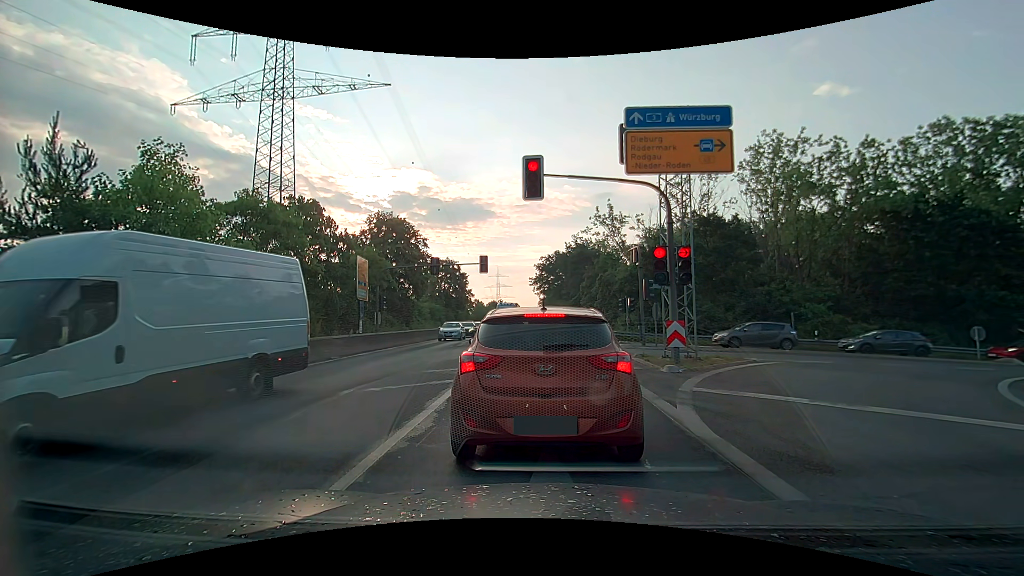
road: secondary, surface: asphalt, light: Day
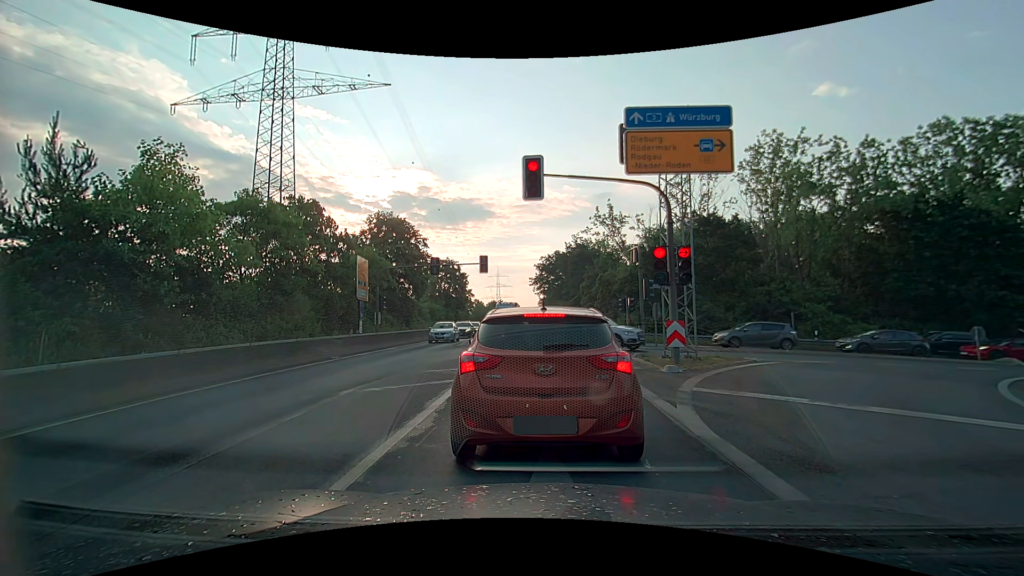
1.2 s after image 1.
(0.0, 0.0) m; 0°
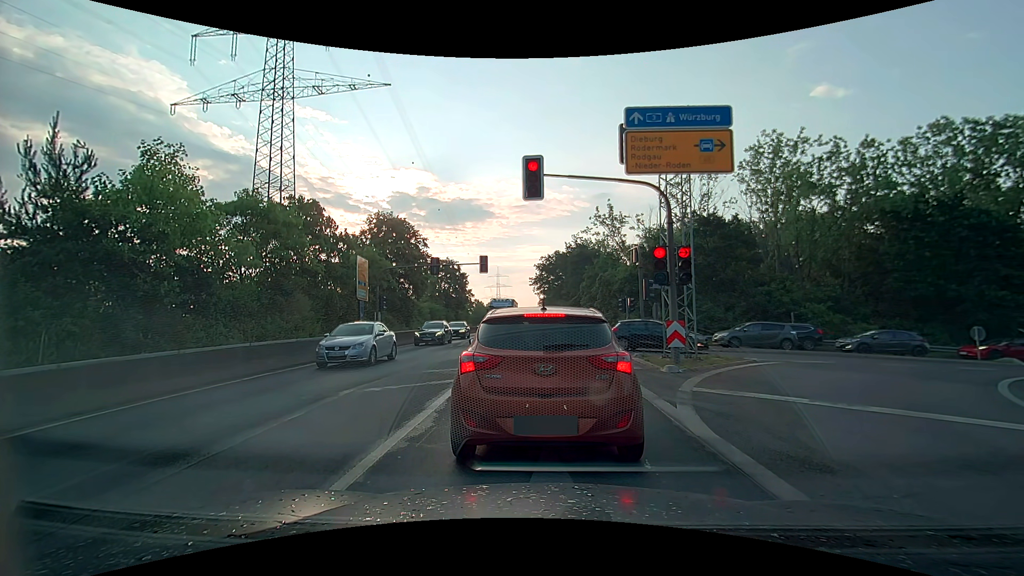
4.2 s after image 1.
(0.0, 0.0) m; 0°
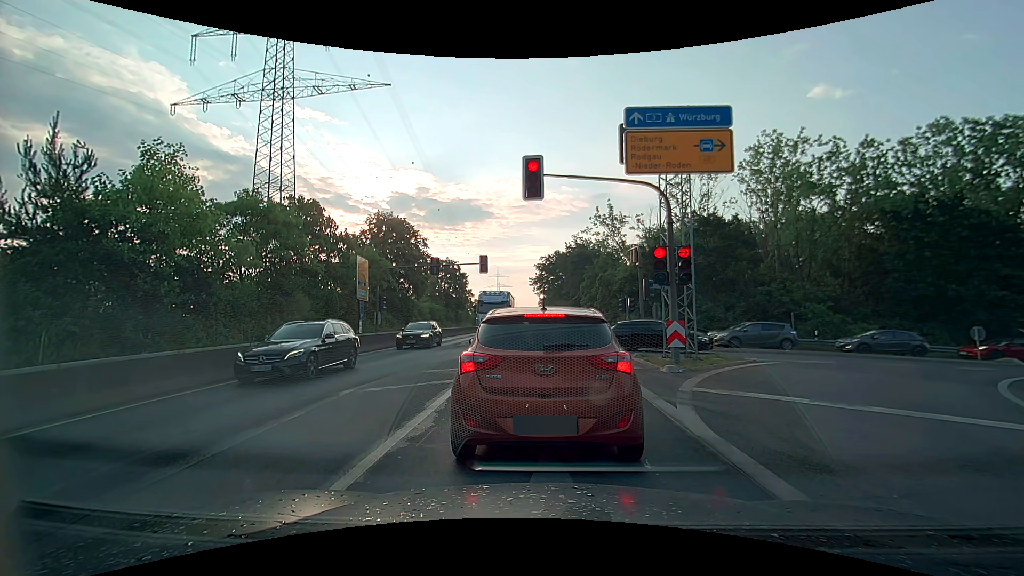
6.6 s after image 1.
(0.0, 0.0) m; 0°
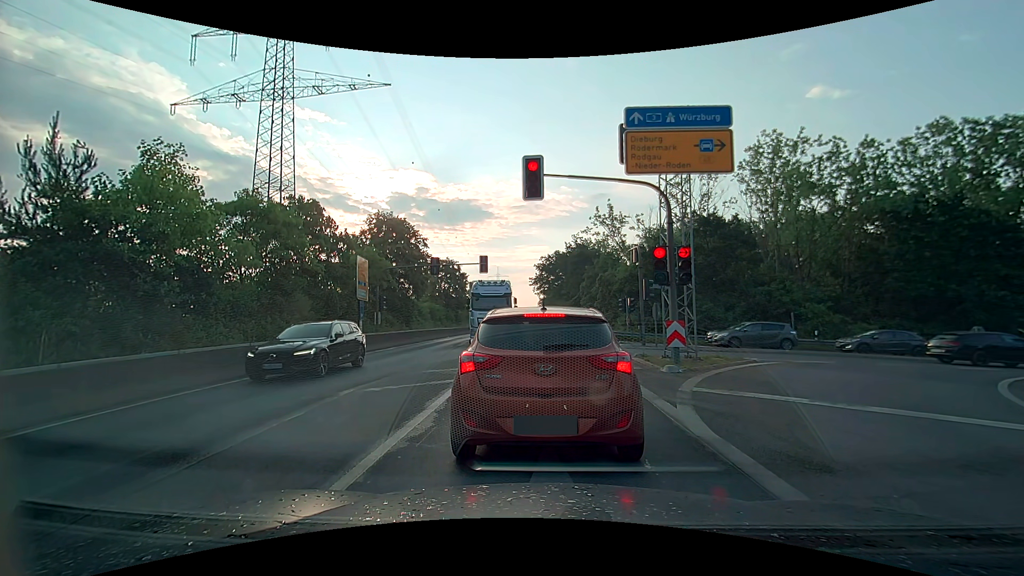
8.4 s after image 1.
(0.0, 0.0) m; 0°
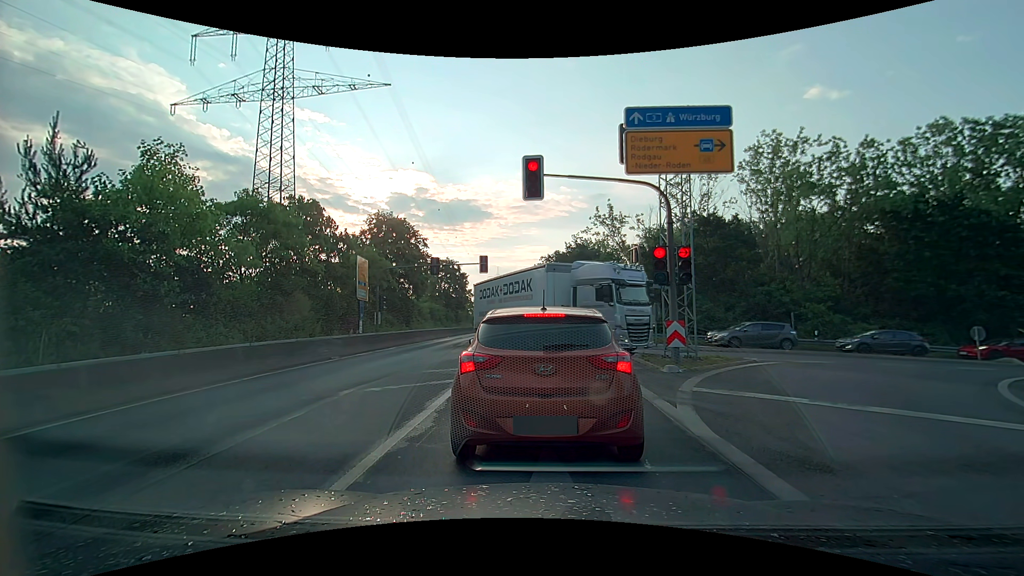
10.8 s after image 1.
(0.0, 0.0) m; 0°
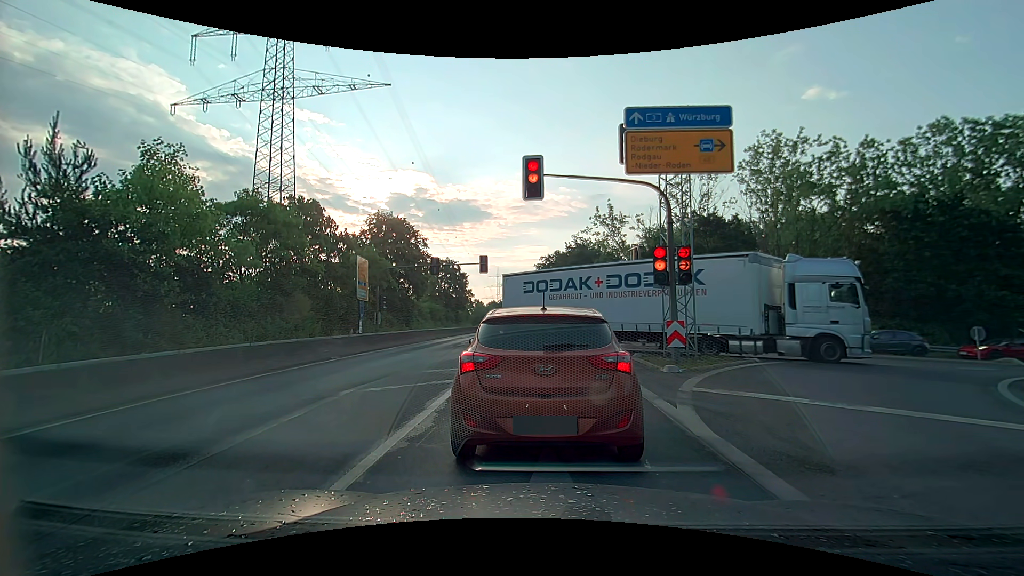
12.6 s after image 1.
(0.0, 0.0) m; 0°
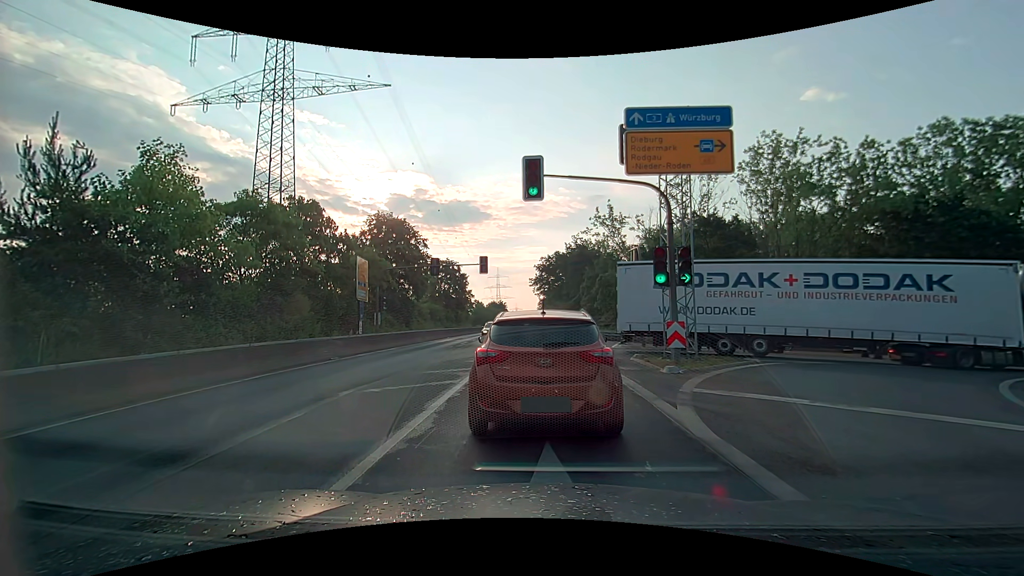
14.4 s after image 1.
(0.0, 0.0) m; 0°
(0, +10) (0, +20) (0, +30) (0, +40) (0, +50) (0, +60) (0, +70) (0, +80) (0, +90) (0, +100) m
